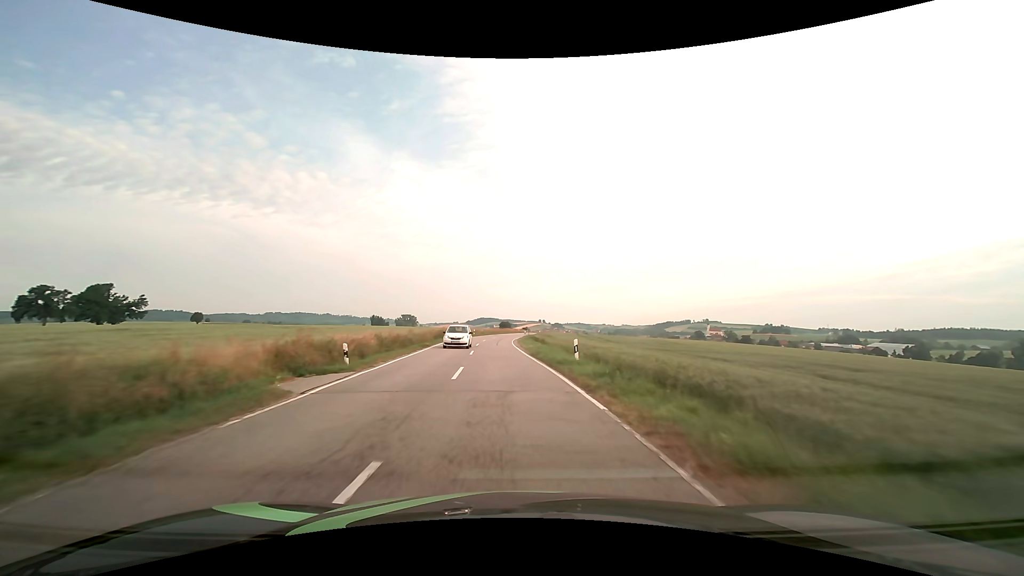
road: secondary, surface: asphalt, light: Day
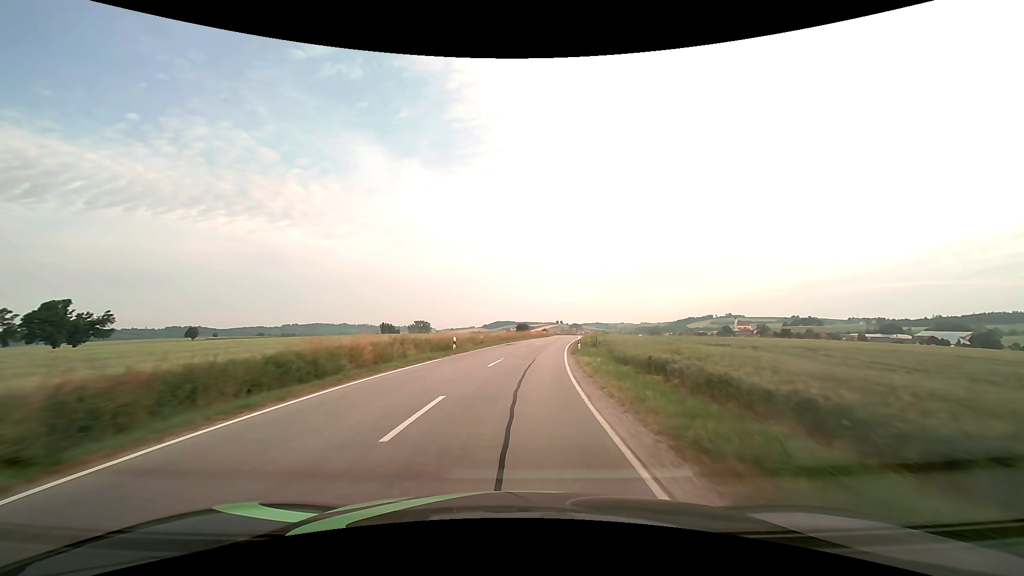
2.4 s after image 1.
(-1.6, +42.8) m; -2°
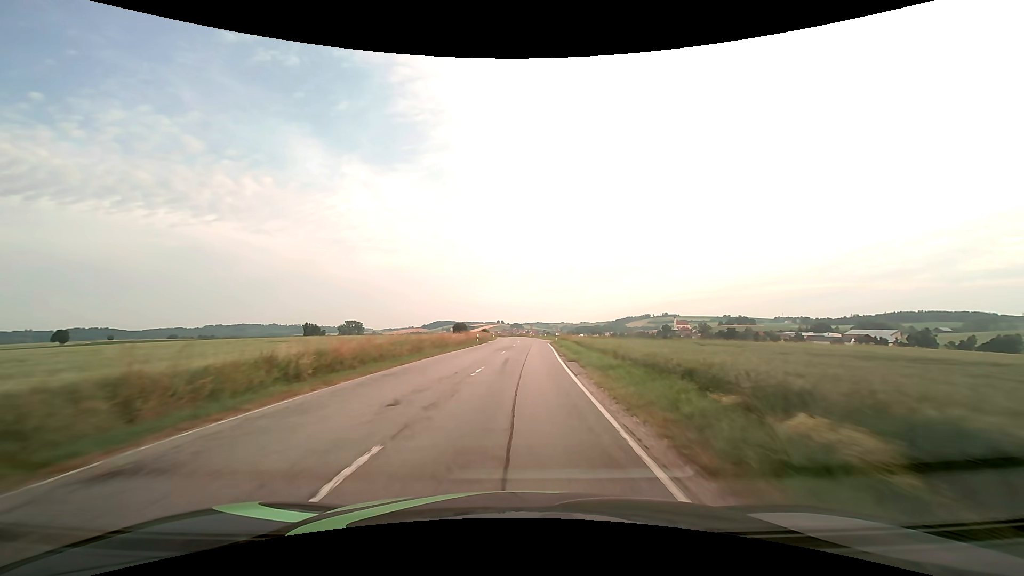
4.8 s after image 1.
(+2.9, +42.8) m; +7°
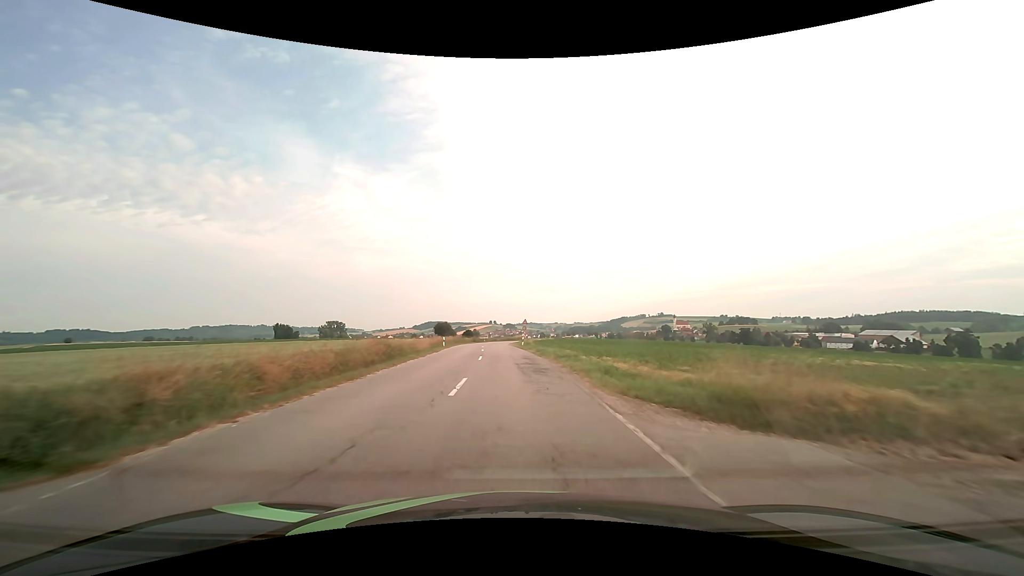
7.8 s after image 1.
(+1.3, +53.7) m; +1°
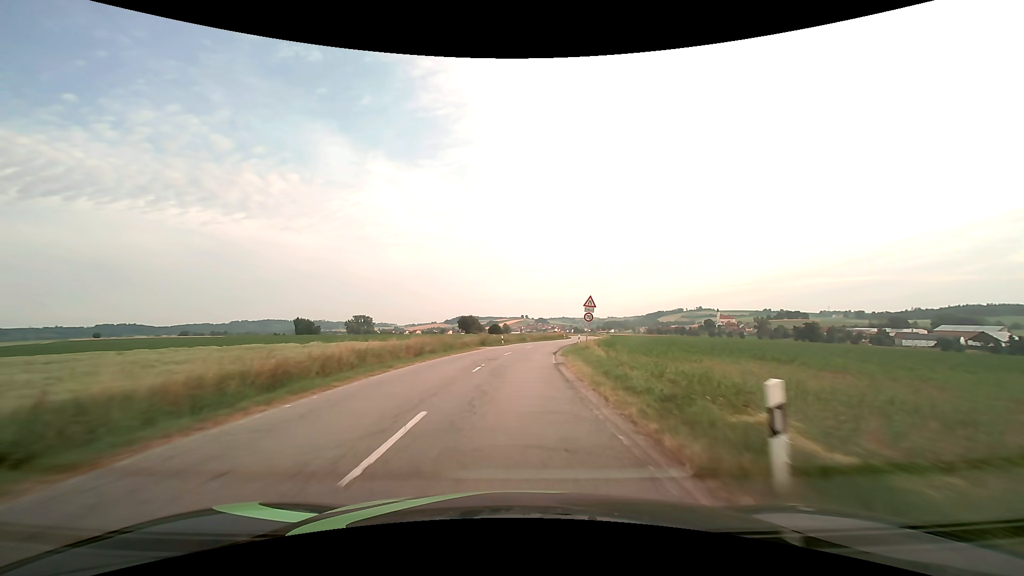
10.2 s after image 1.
(-1.4, +43.1) m; -4°
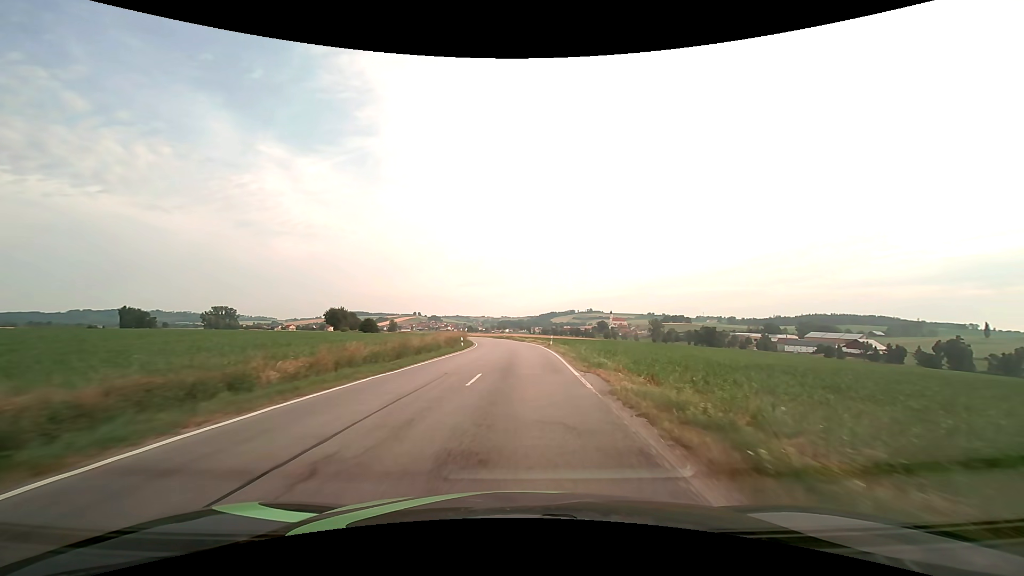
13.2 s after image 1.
(+4.4, +53.8) m; +12°
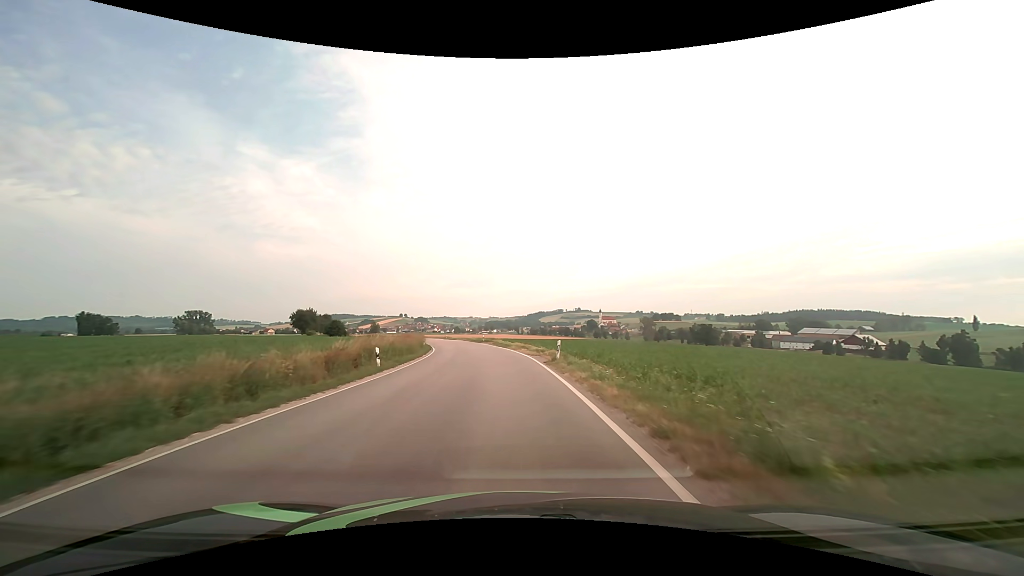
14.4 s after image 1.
(+0.6, +21.6) m; +1°
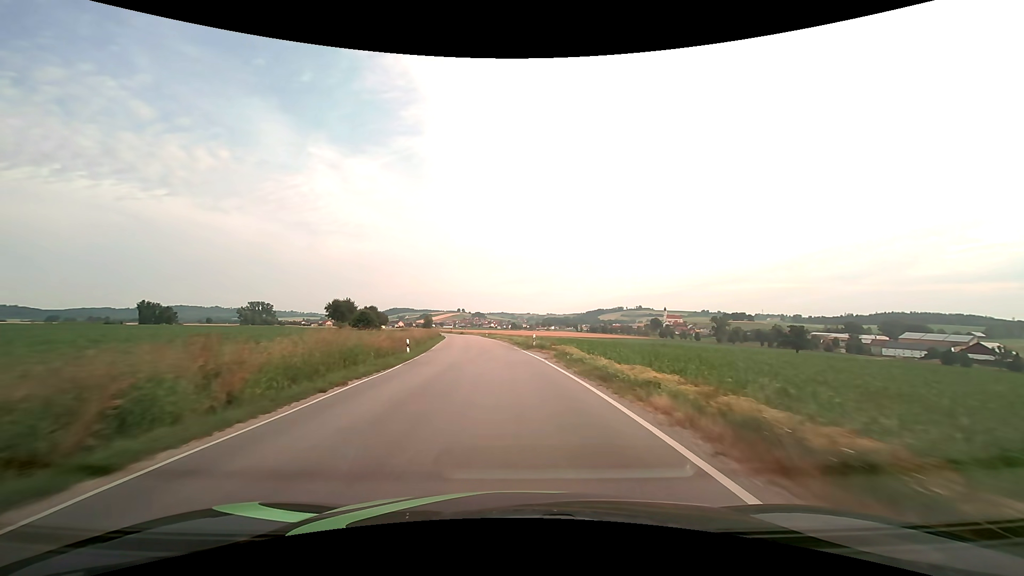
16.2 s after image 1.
(-1.7, +32.4) m; -6°
(0, +10) (-1, +20) (-1, +30) (-2, +40) (-3, +50) (-5, +60) (-6, +70) (-7, +80) (-9, +89) (-11, +99) m
